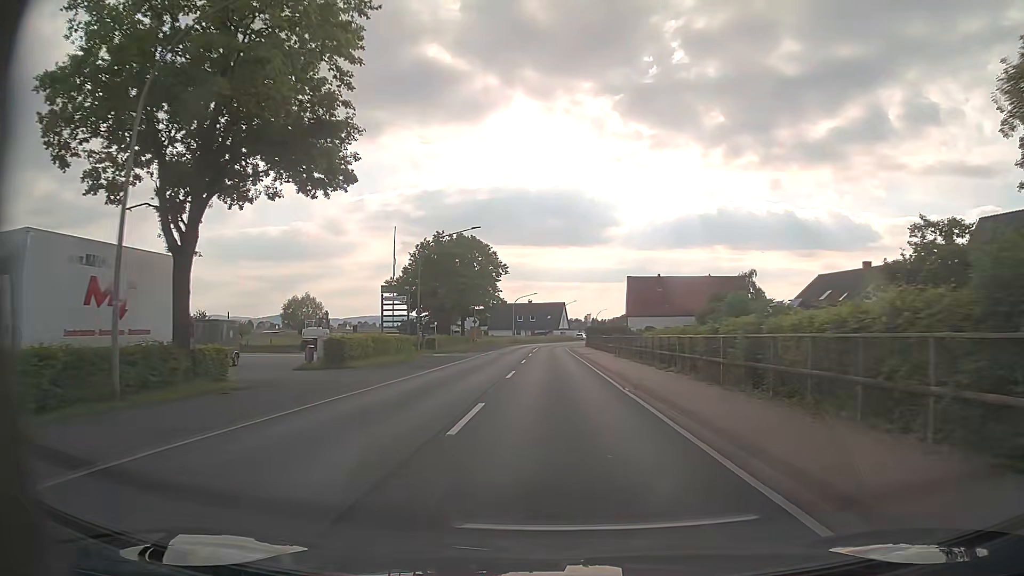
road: primary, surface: asphalt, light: Day
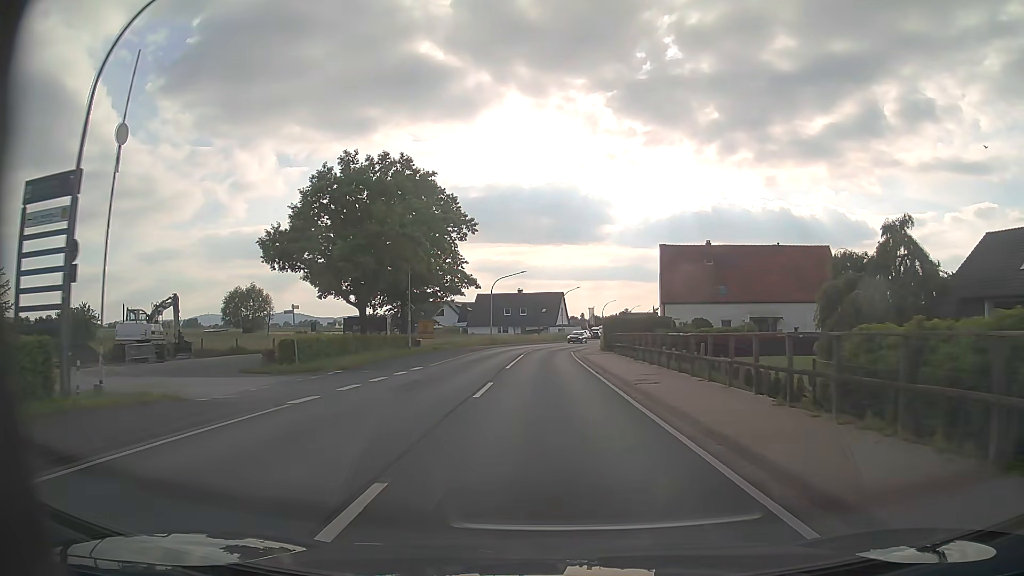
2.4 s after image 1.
(+0.2, +31.7) m; +1°
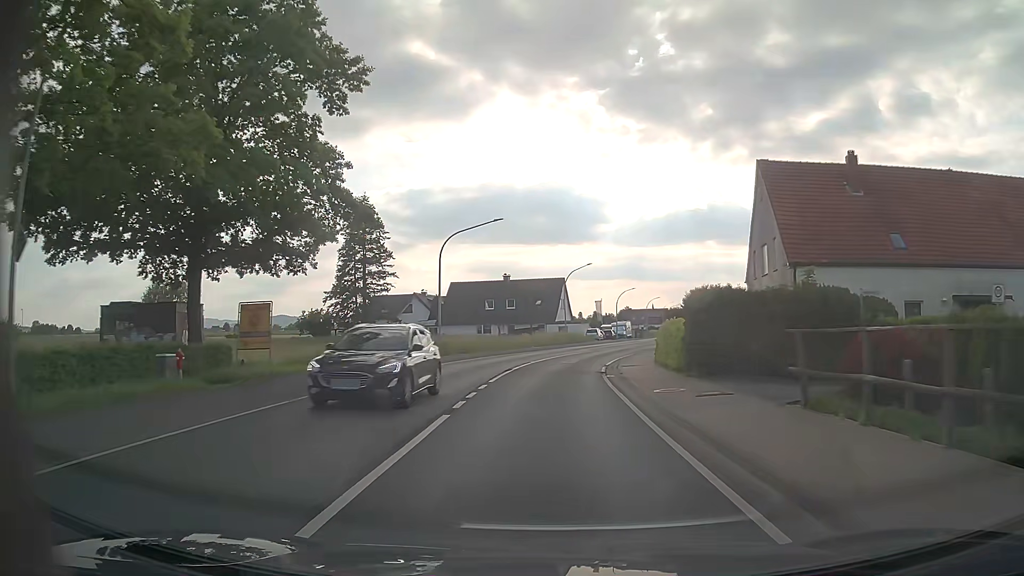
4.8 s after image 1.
(0.0, +31.6) m; 0°
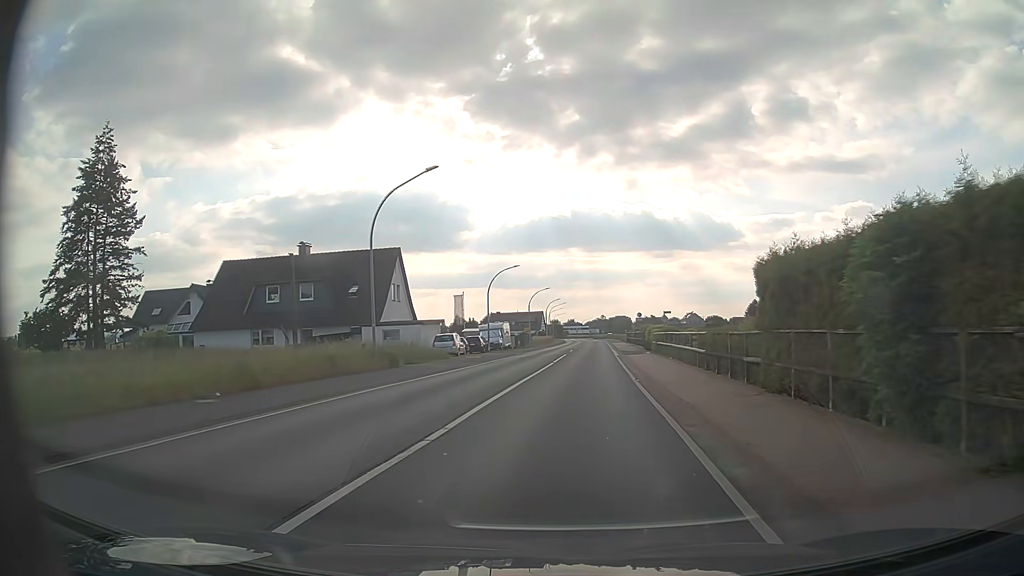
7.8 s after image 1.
(+3.0, +39.3) m; +11°
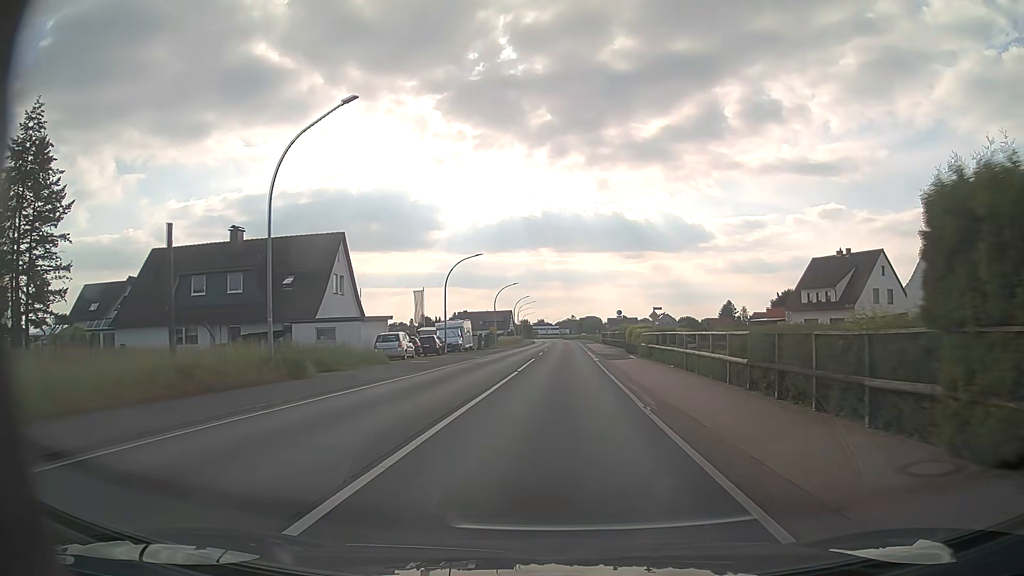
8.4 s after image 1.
(+0.2, +7.9) m; +3°
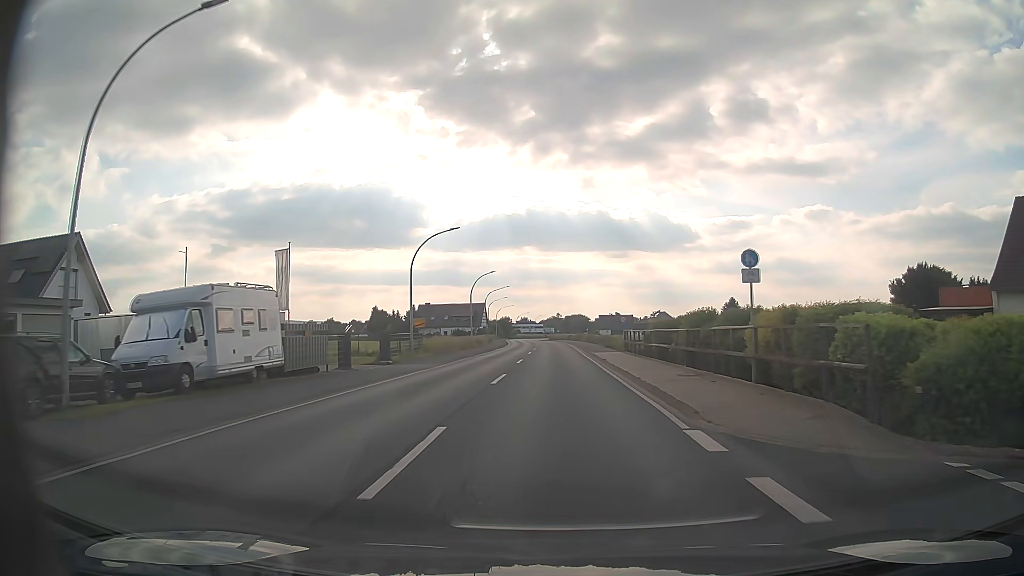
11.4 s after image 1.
(+1.0, +39.5) m; +1°
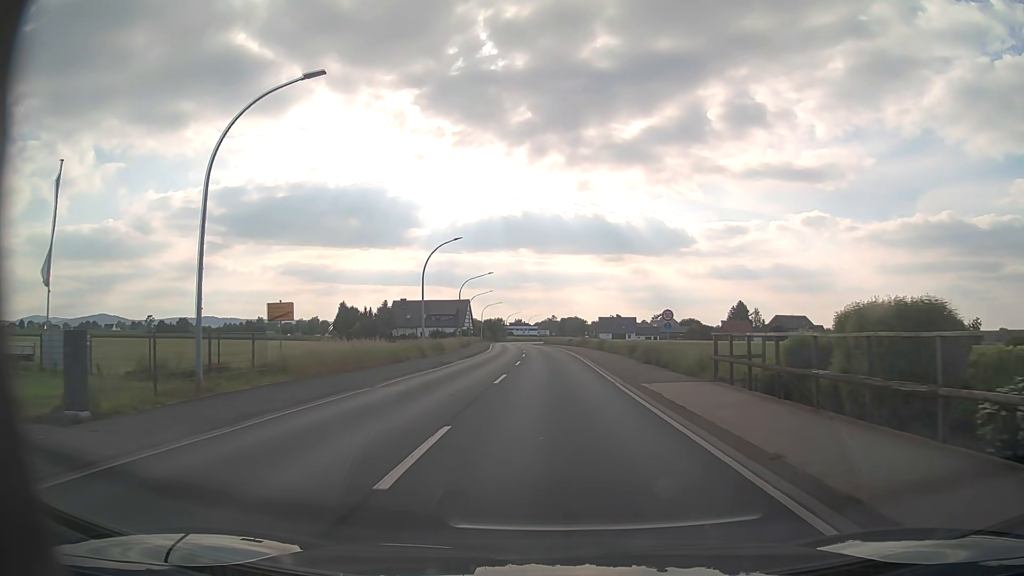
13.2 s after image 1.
(+0.1, +23.7) m; +1°
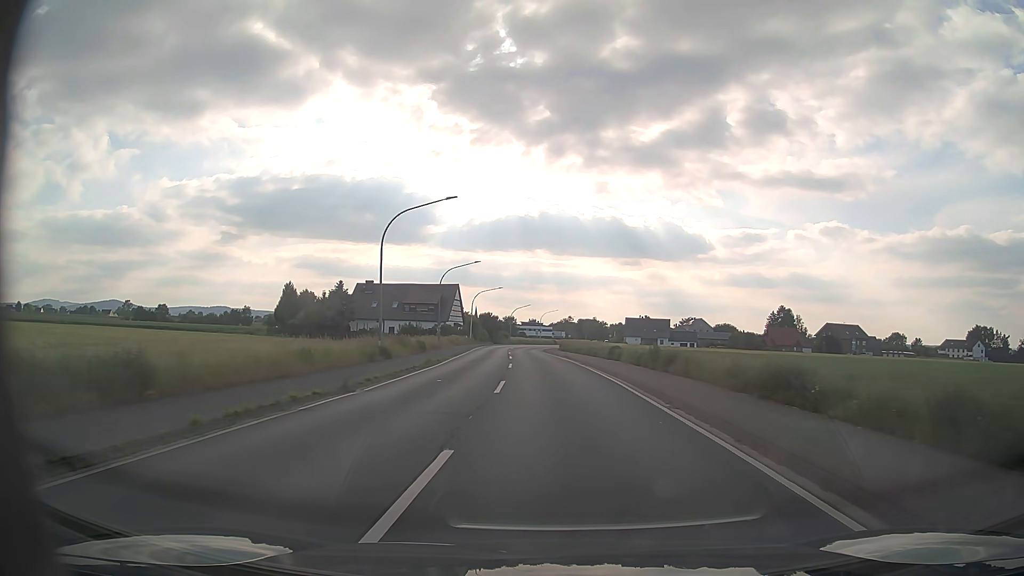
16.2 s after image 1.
(-0.4, +39.6) m; -1°
(0, +10) (0, +20) (0, +30) (-1, +40) (-1, +50) (-2, +60) (-2, +70) (-2, +80) (-2, +90) (-1, +100) m
